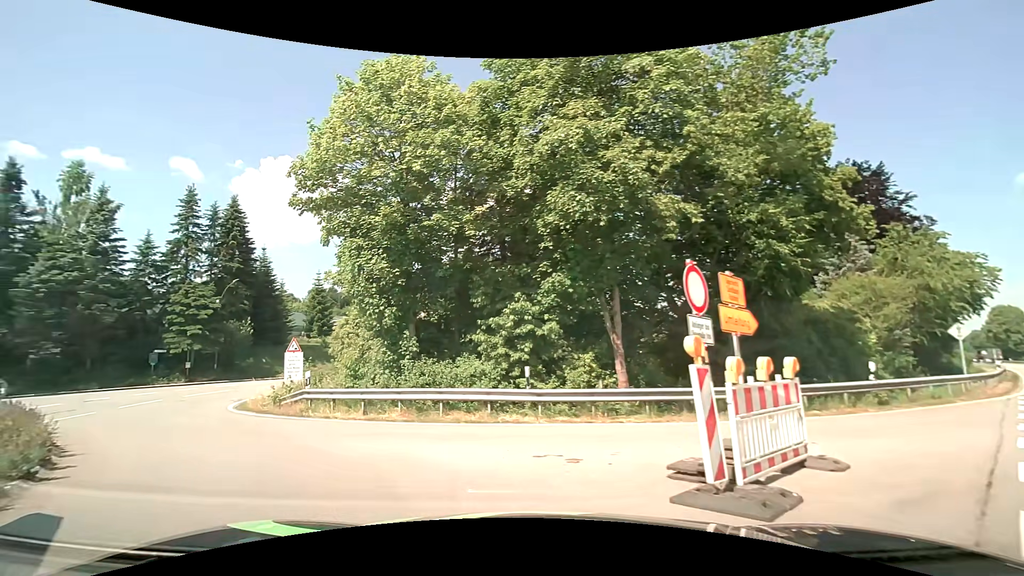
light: Day
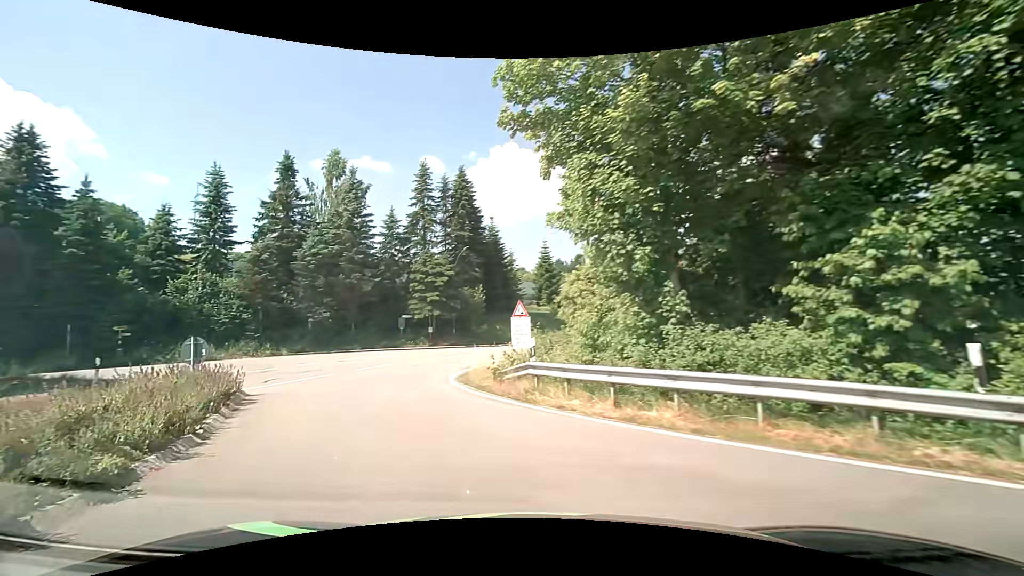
(-1.3, +5.8) m; -25°
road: tertiary_link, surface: asphalt
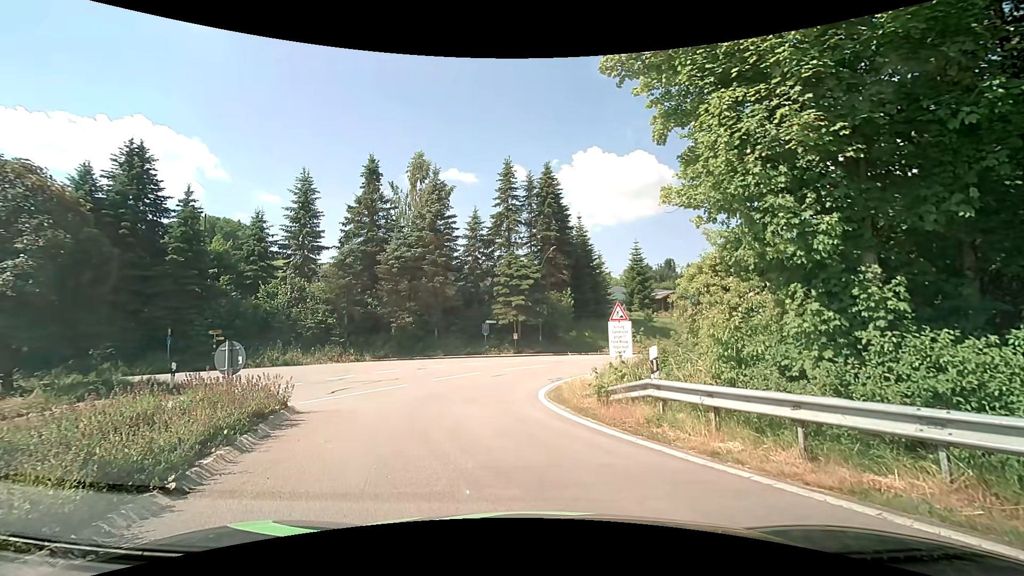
(-0.3, +2.7) m; -8°
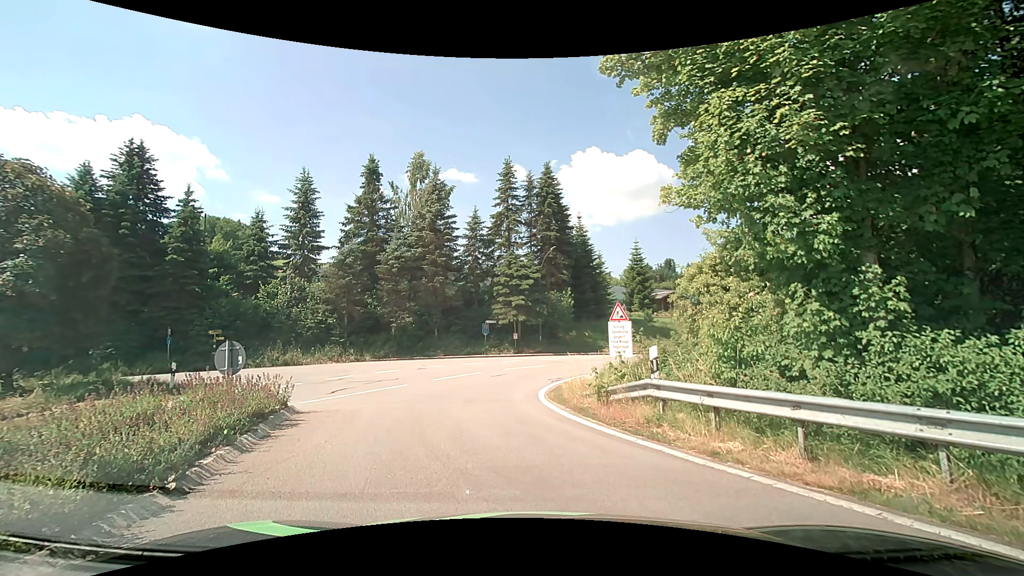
(0.0, 0.0) m; 0°
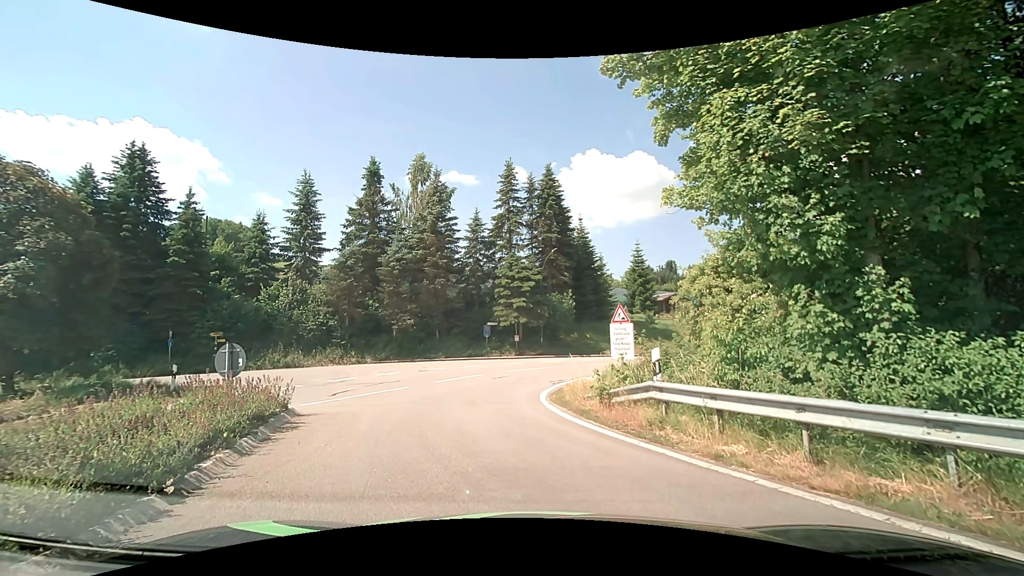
(0.0, 0.0) m; 0°
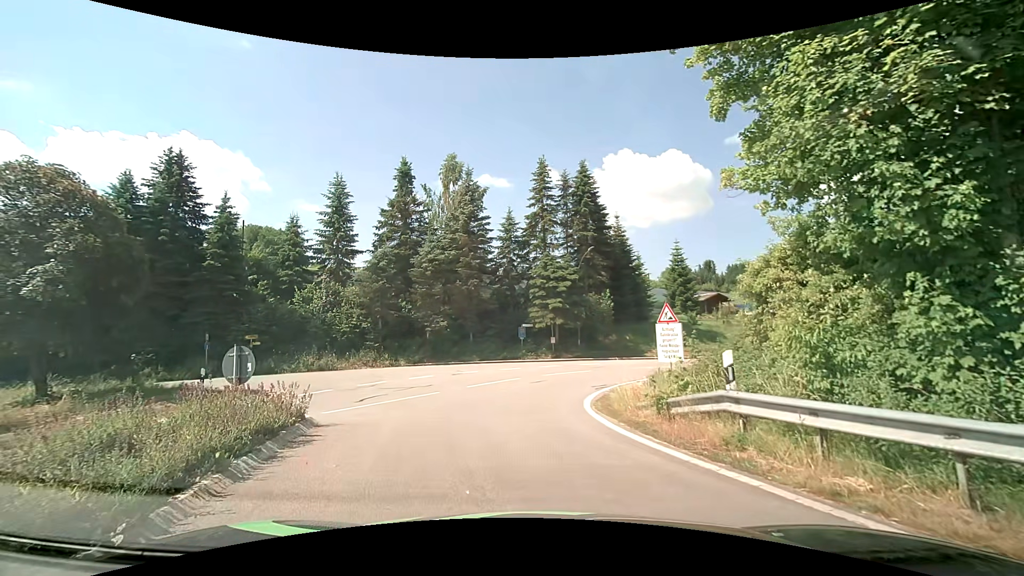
(0.0, +1.3) m; -6°
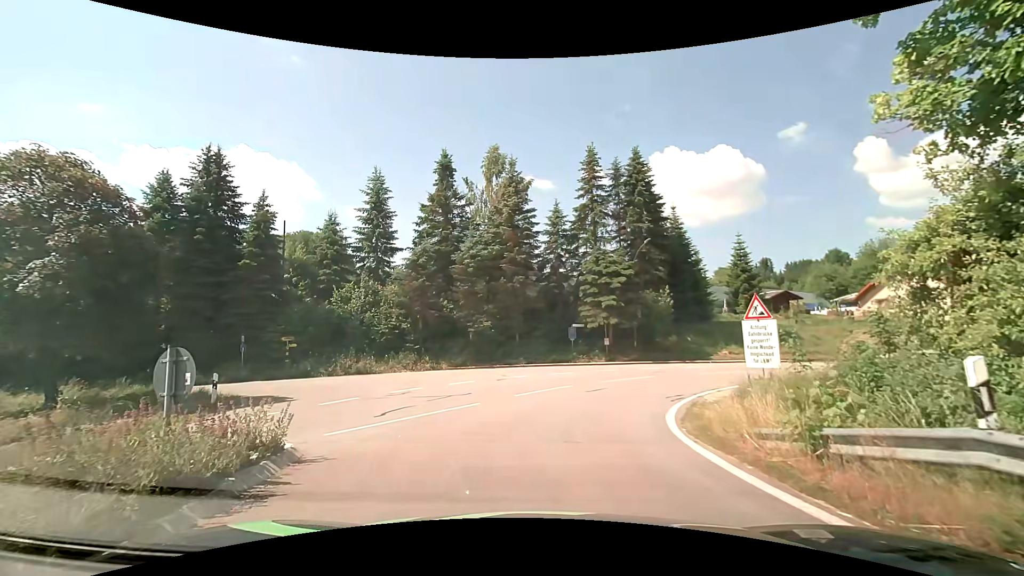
(-0.1, +3.0) m; -6°
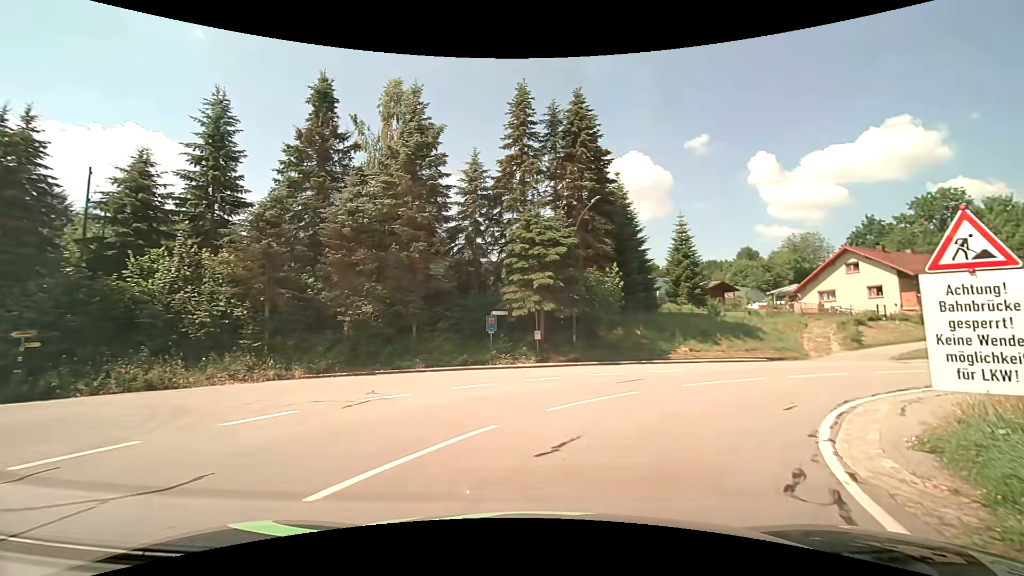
(+0.5, +10.4) m; +10°
(+2, +10) (+9, +17) (+17, +23) (+26, +27) (+36, +29) (+46, +29) (+56, +27) (+65, +24) (+75, +24) (+85, +27) m
